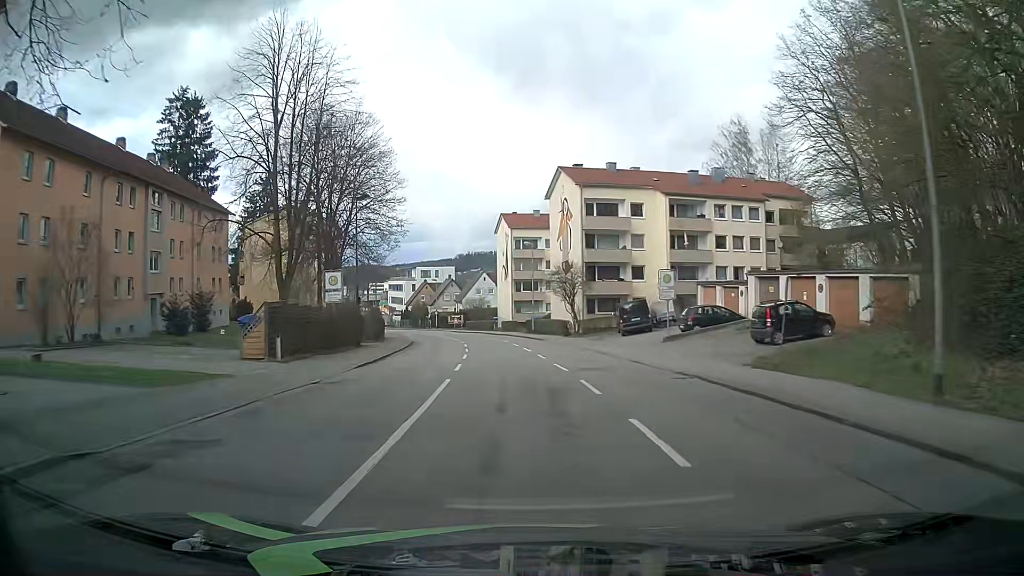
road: tertiary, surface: asphalt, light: Day
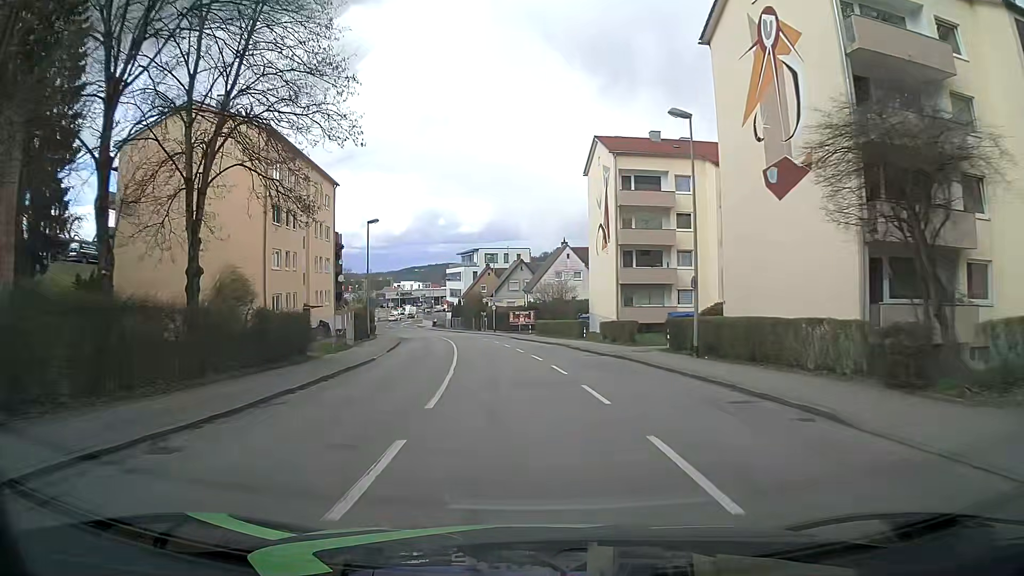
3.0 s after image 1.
(-2.3, +38.2) m; -7°
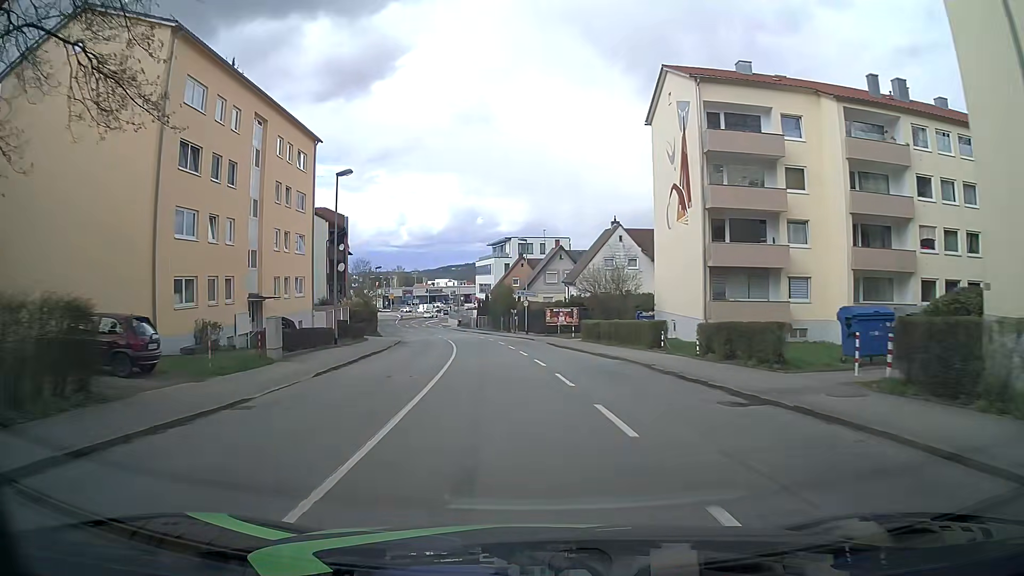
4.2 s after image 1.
(-0.5, +15.2) m; -4°
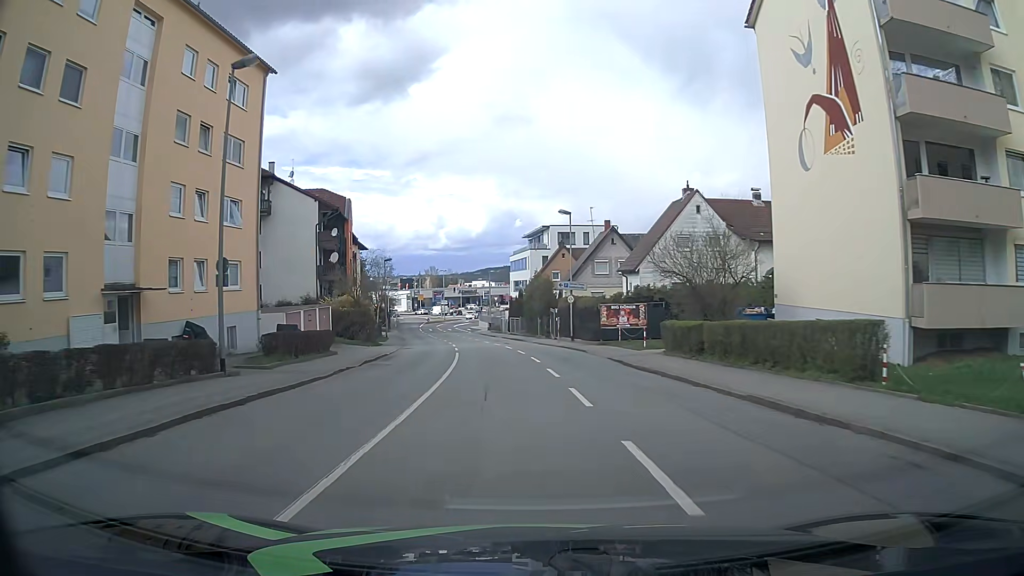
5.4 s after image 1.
(-0.3, +15.2) m; -3°
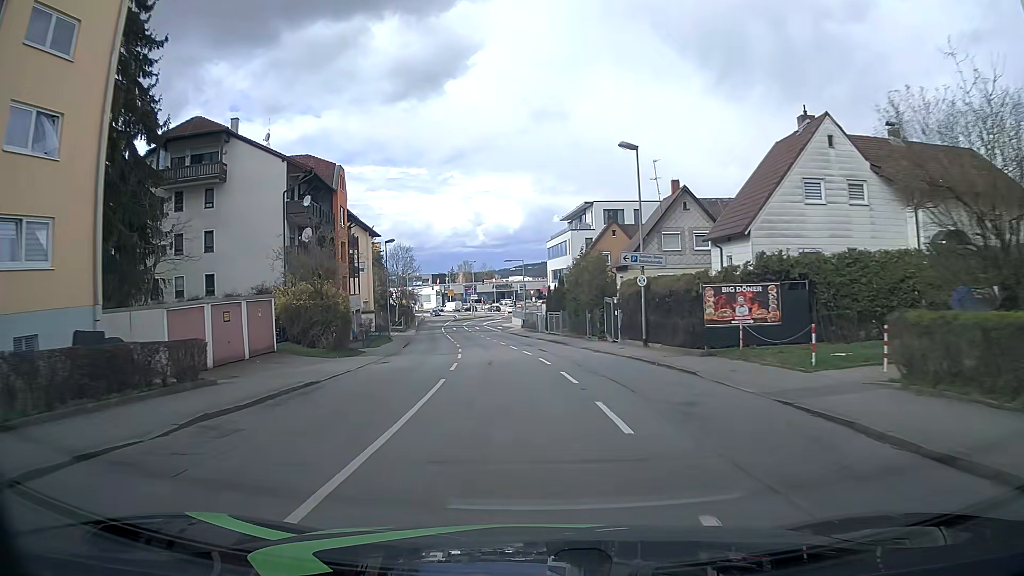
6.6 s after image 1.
(-0.2, +15.2) m; -3°
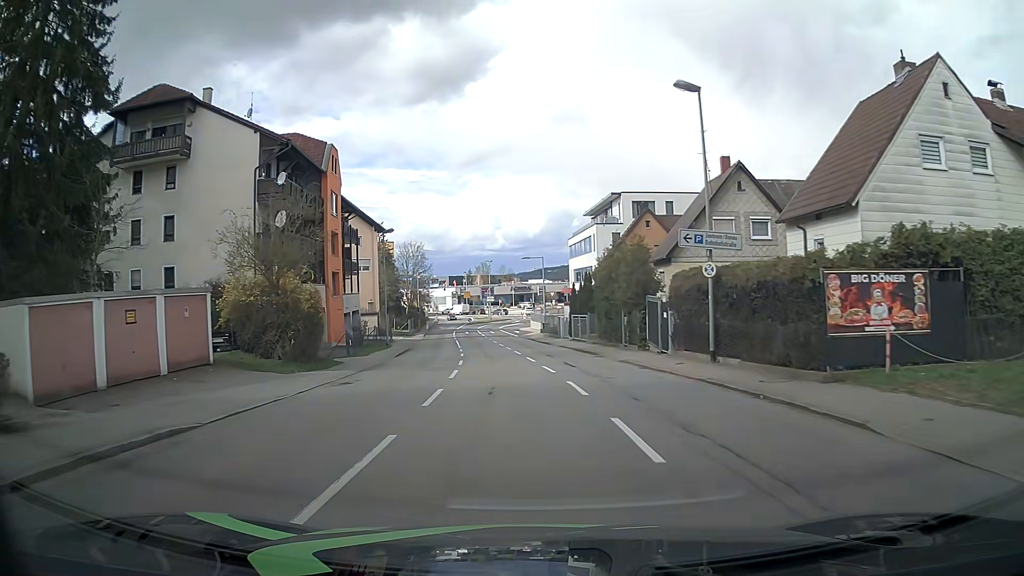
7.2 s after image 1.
(-0.1, +7.6) m; -2°
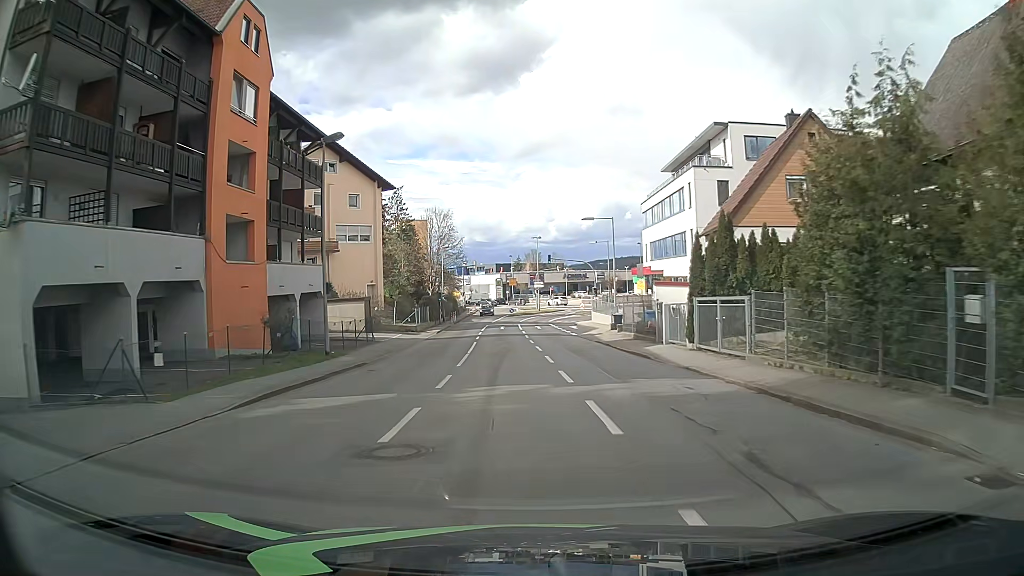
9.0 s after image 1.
(-0.7, +22.8) m; -4°
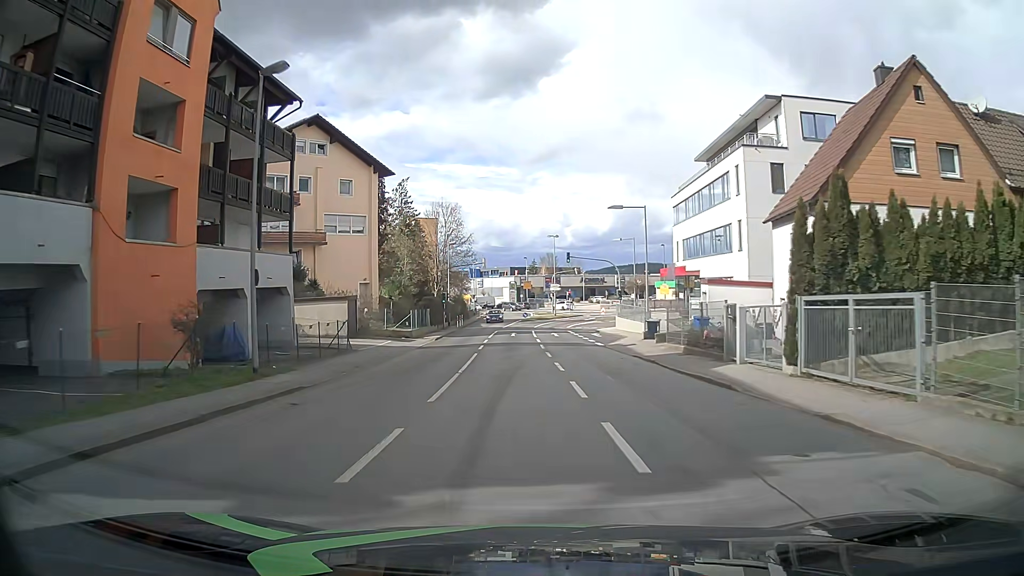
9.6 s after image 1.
(-0.1, +7.6) m; -1°
(0, +10) (0, +20) (-1, +30) (-1, +40) (-1, +50) (-1, +60) (0, +70) (+4, +79) (+8, +88) (+12, +98) m
